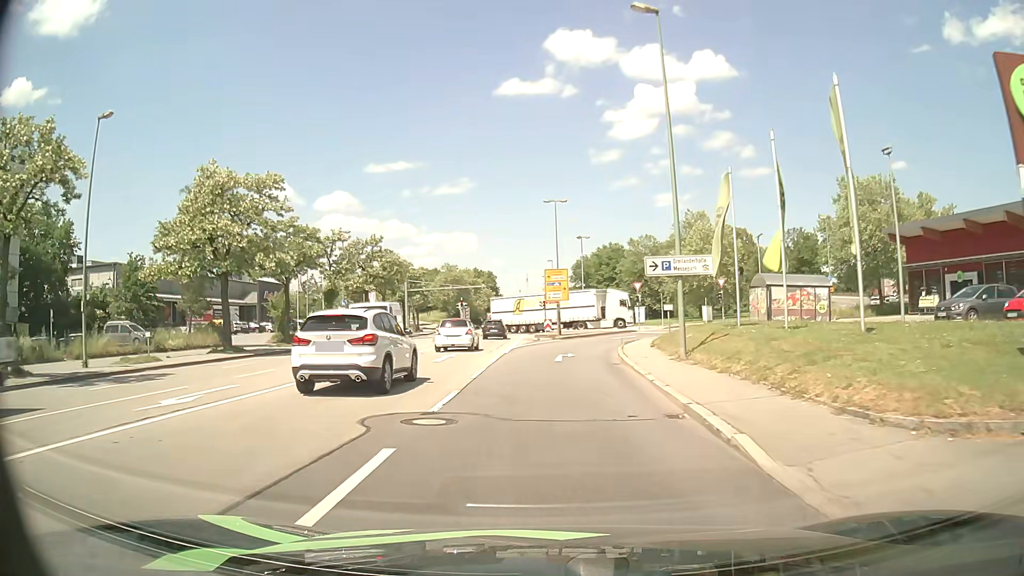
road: primary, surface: asphalt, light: Day
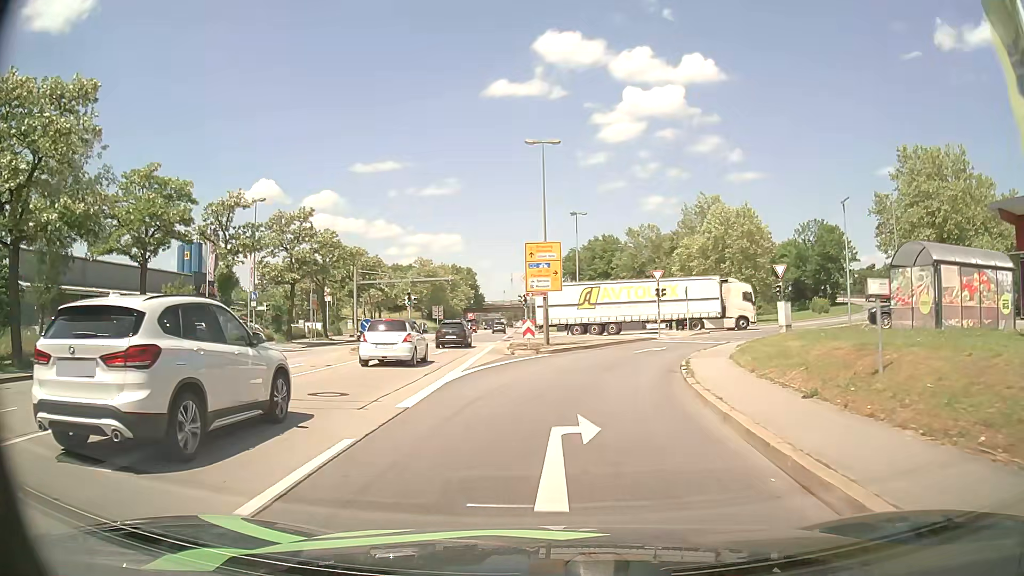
(+0.1, +17.4) m; +1°
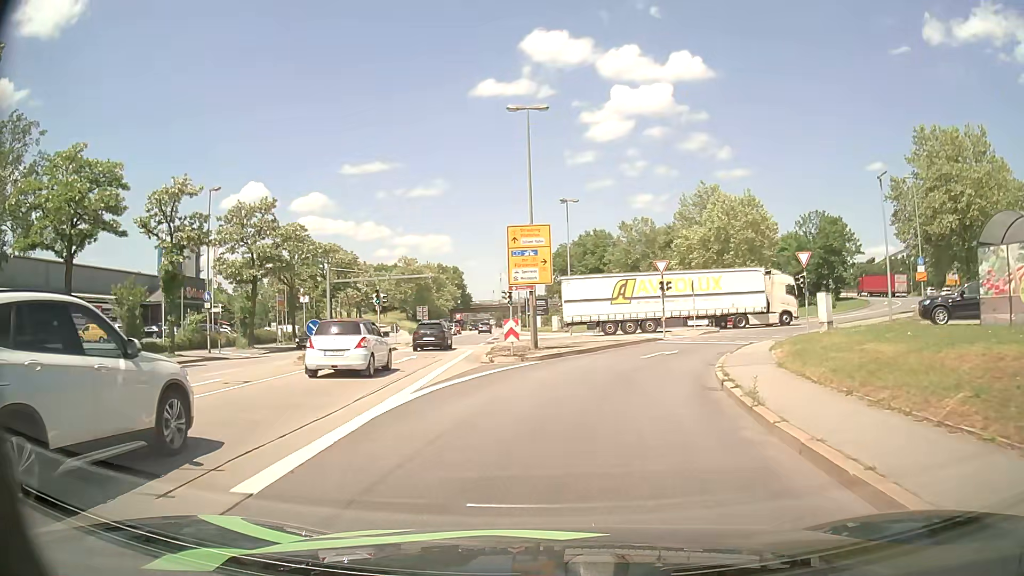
(0.0, +5.4) m; +1°
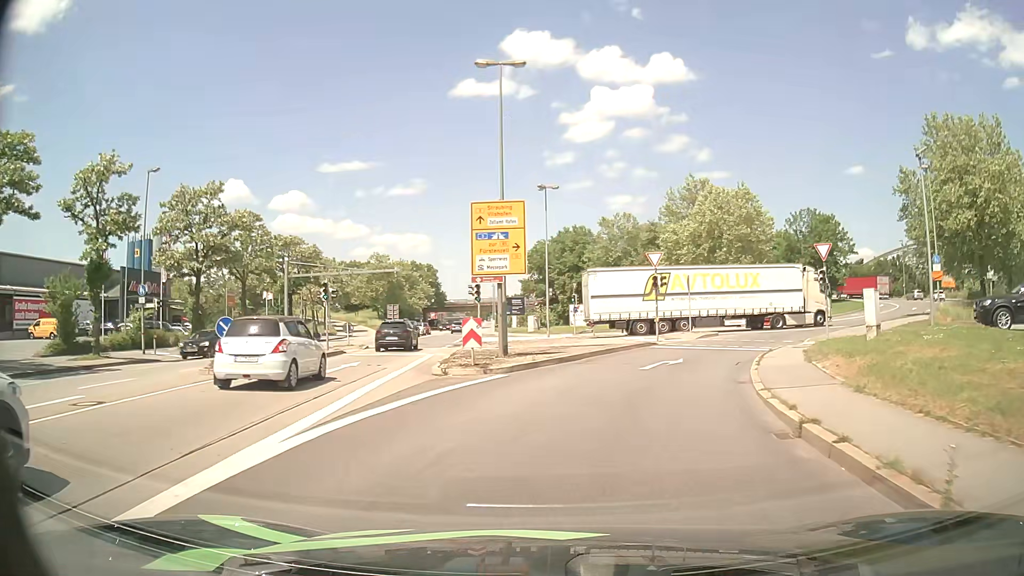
(+0.1, +5.2) m; +2°
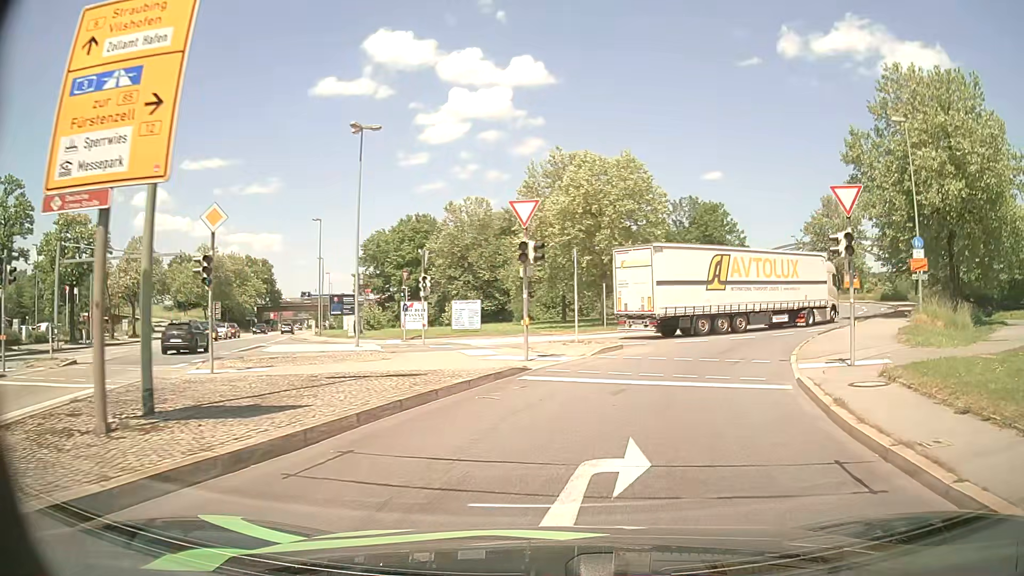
(+1.4, +14.1) m; +12°
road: primary_link
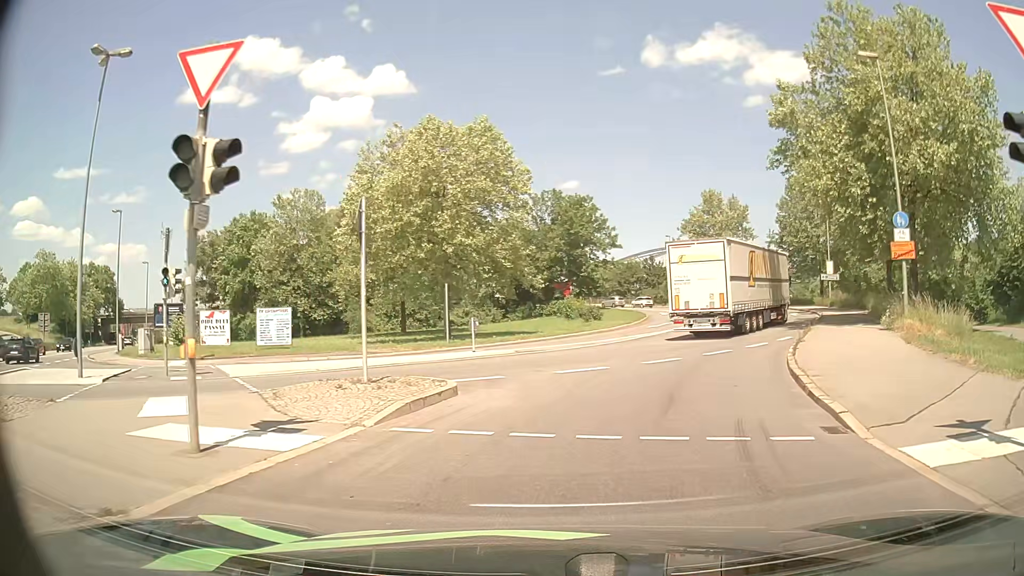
(+1.2, +10.8) m; +13°
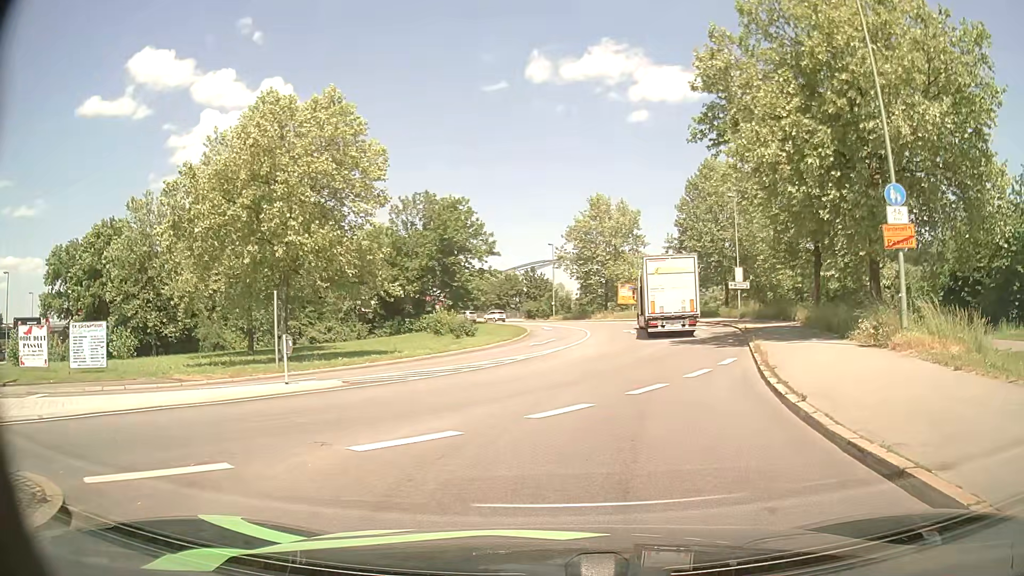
(+0.6, +7.4) m; +11°
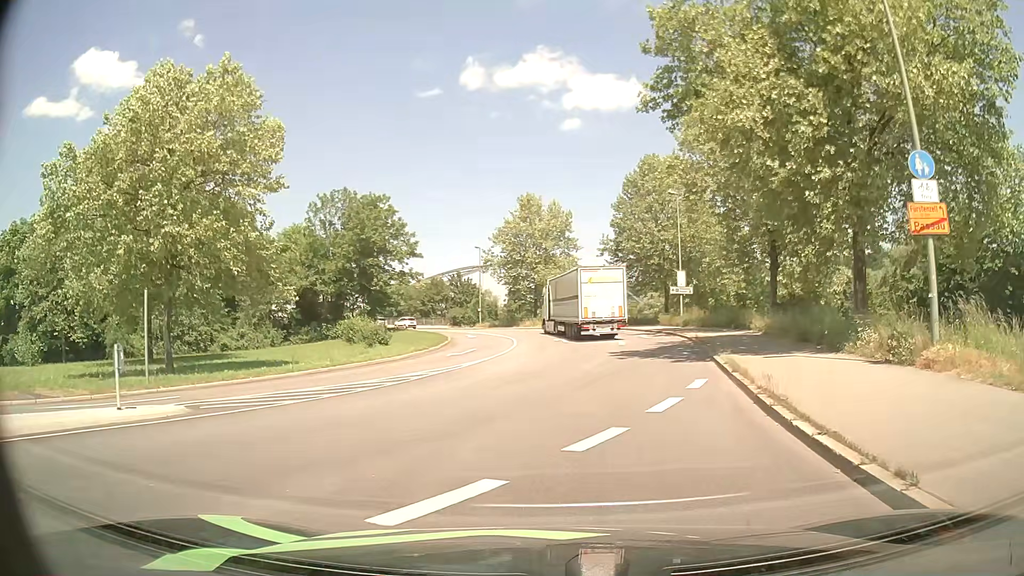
(+0.2, +4.8) m; +6°
(0, +10) (+1, +20) (+2, +30) (+2, +40) (+1, +50) (-1, +60) (-5, +69) (-11, +77) (-18, +85) (-25, +92) m
